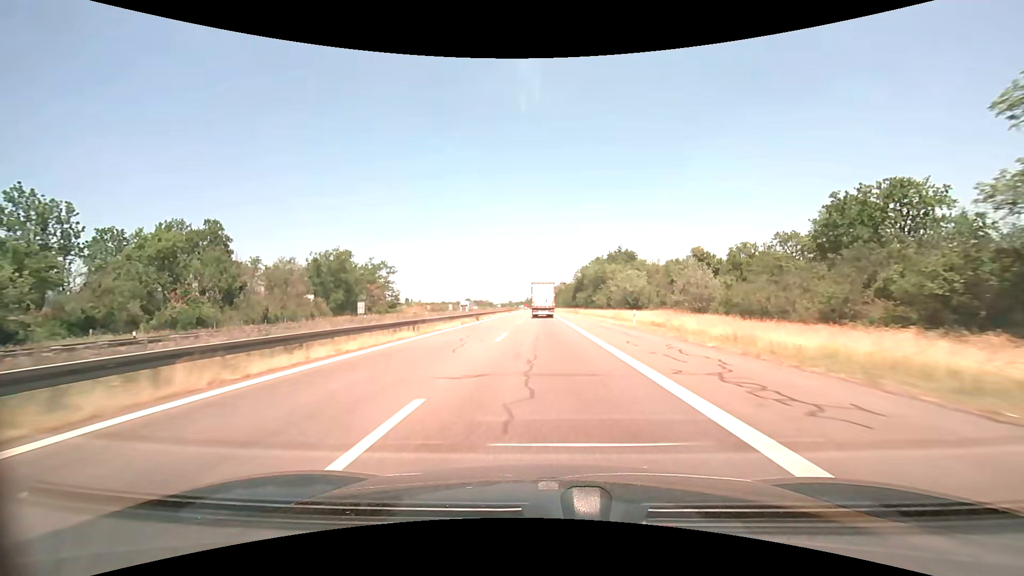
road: motorway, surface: asphalt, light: Day
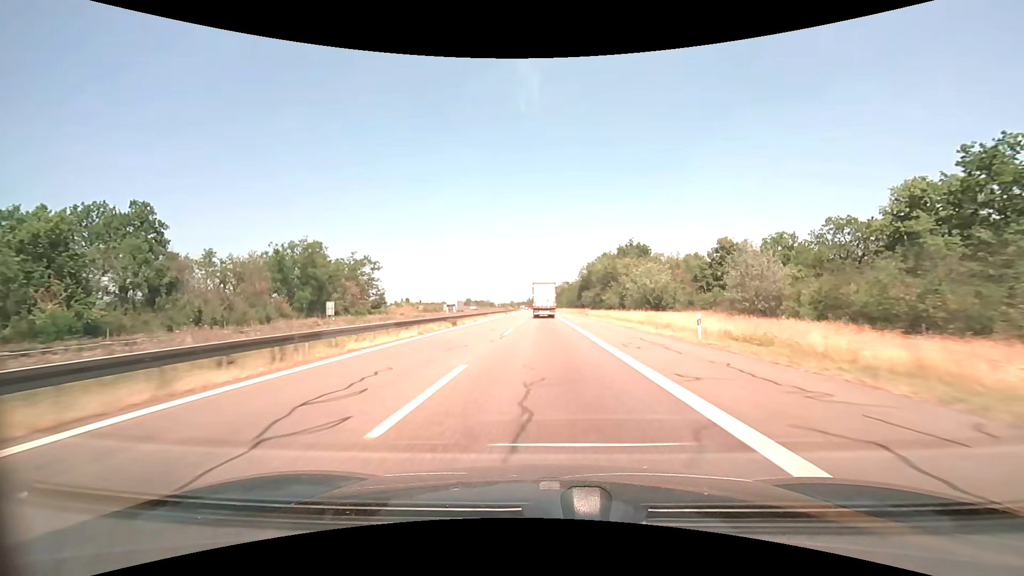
(0.0, +14.0) m; 0°
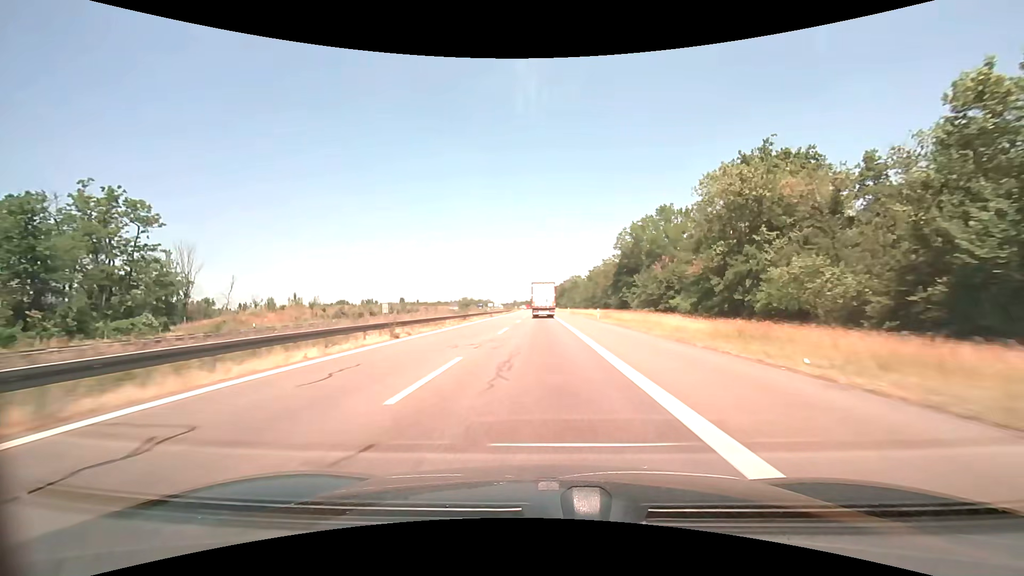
(+0.1, +70.3) m; 0°
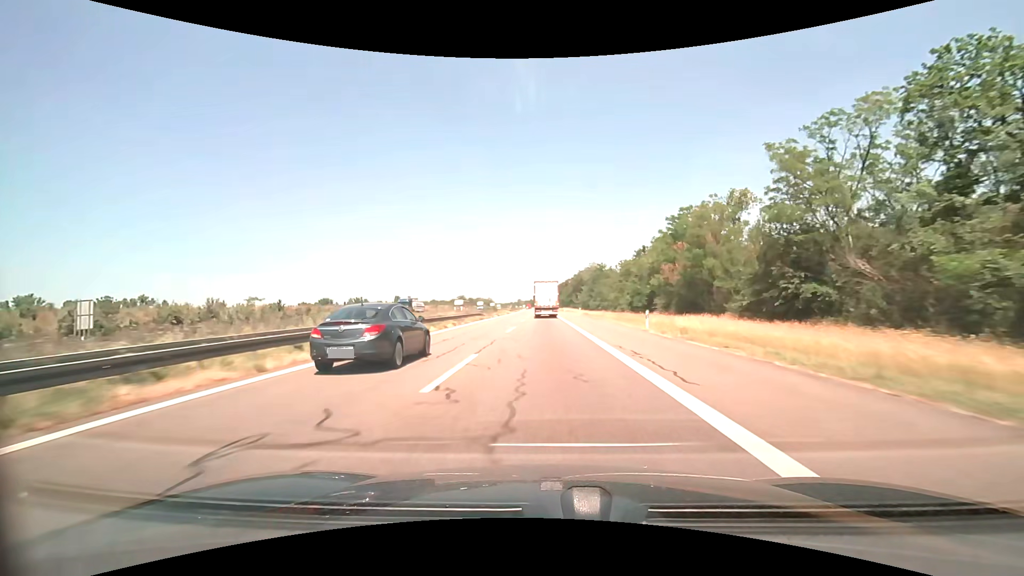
(-0.8, +71.2) m; -1°
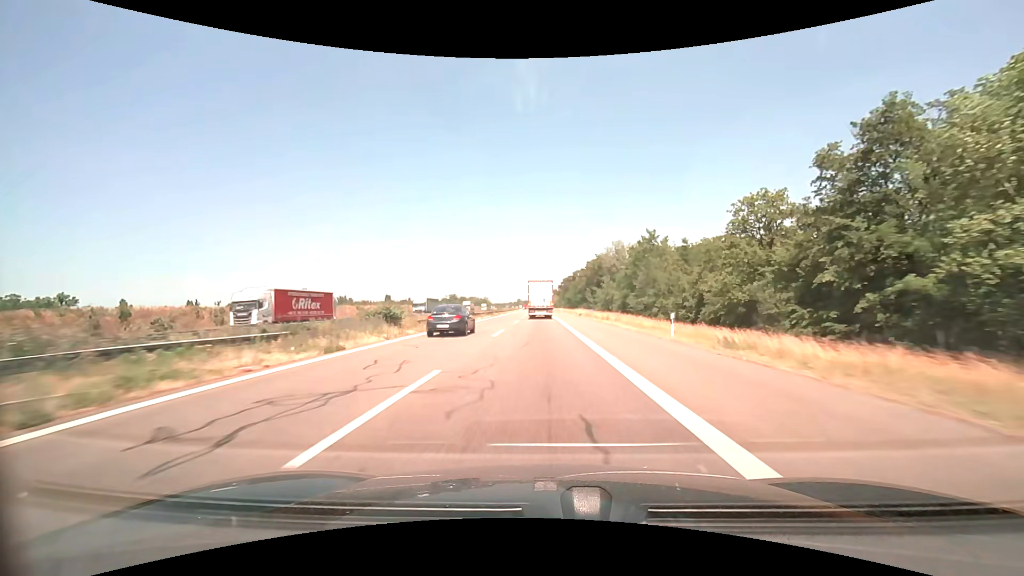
(+0.1, +57.5) m; 0°
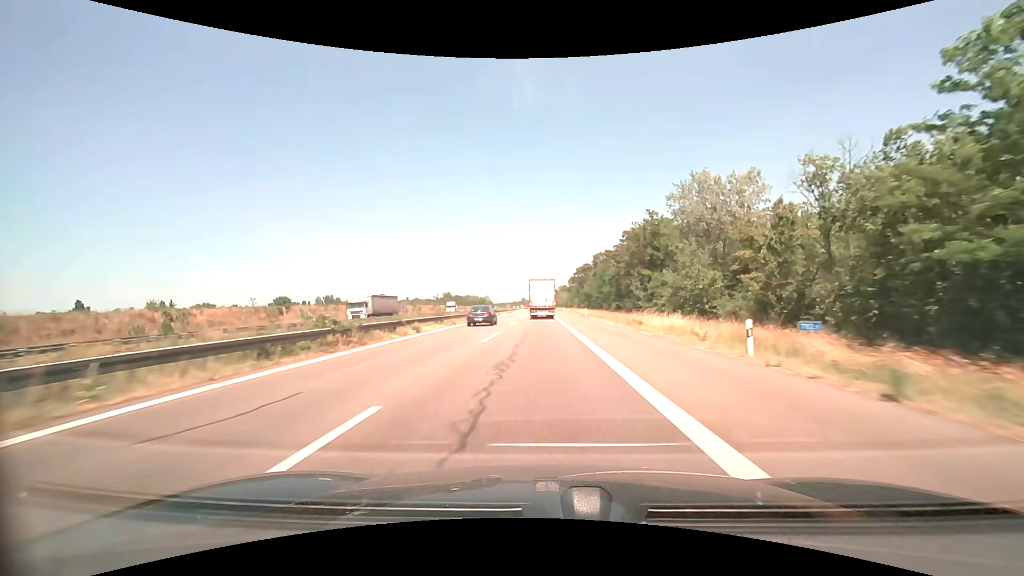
(-0.3, +57.6) m; -1°
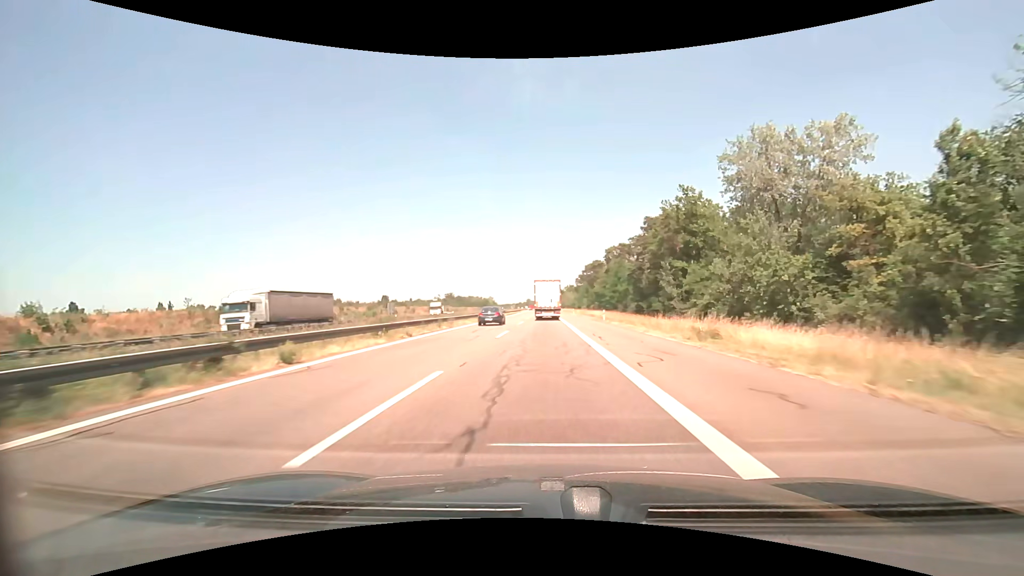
(-0.1, +14.3) m; -1°
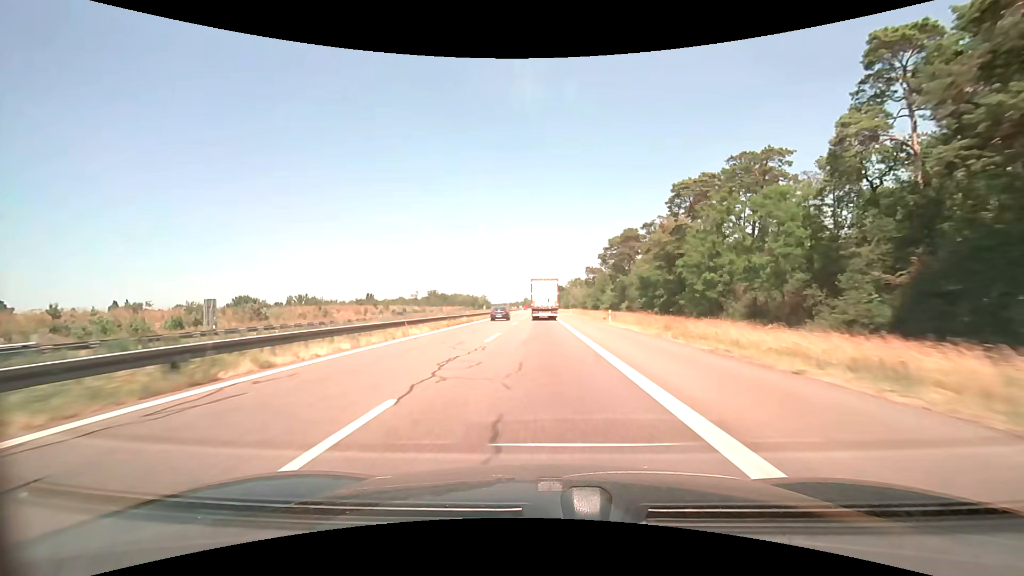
(0.0, +57.2) m; 0°
(0, +10) (0, +20) (0, +30) (0, +40) (0, +50) (0, +60) (-1, +70) (-1, +80) (-1, +90) (-1, +100) m
